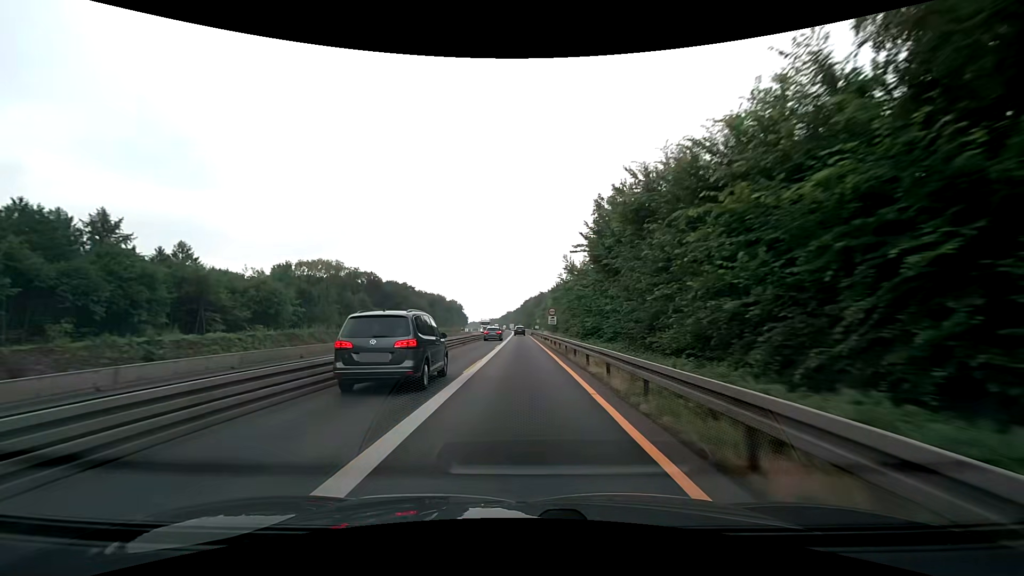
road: motorway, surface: asphalt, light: Day
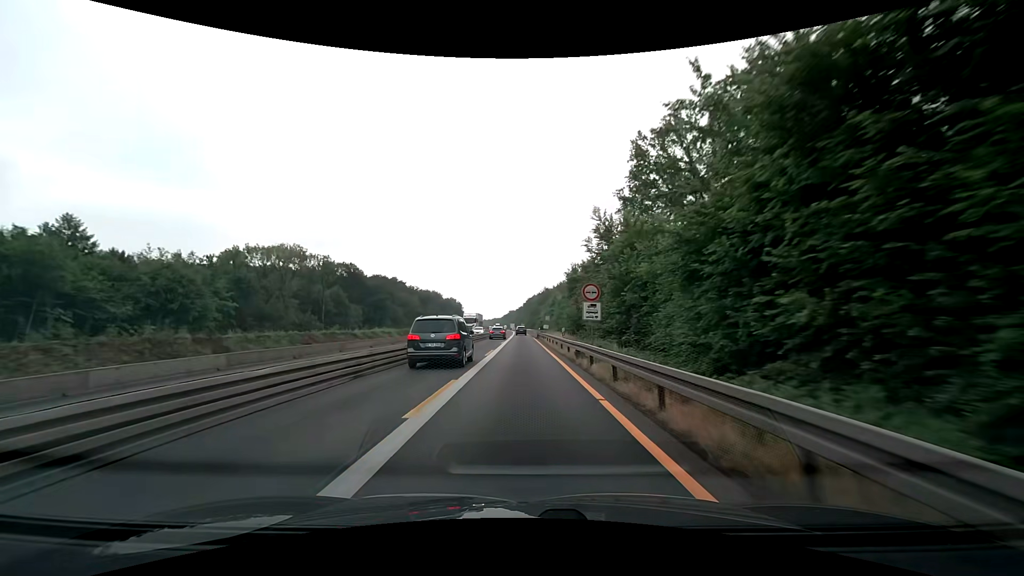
(-0.1, +25.1) m; 0°
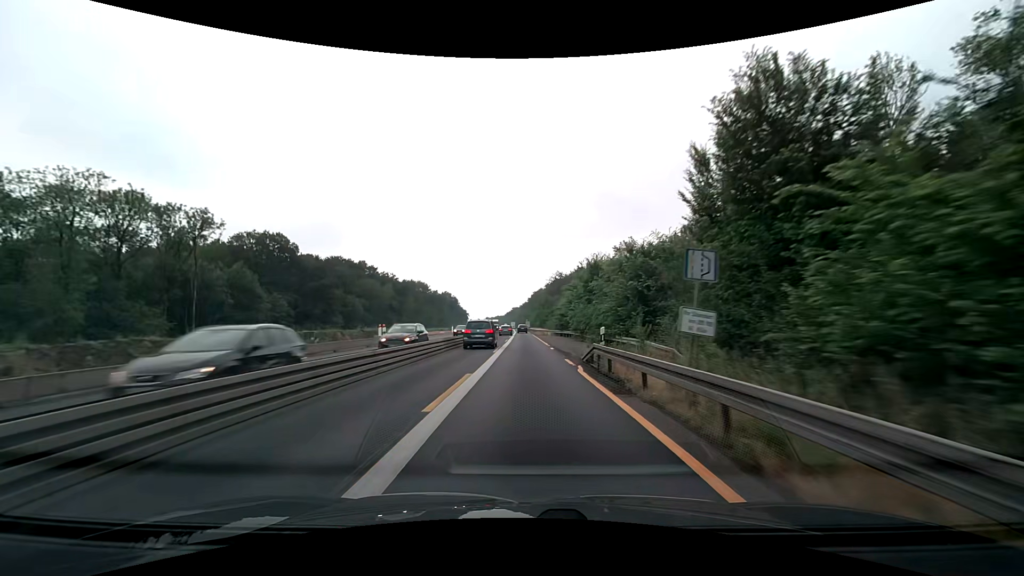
(-0.3, +50.2) m; 0°
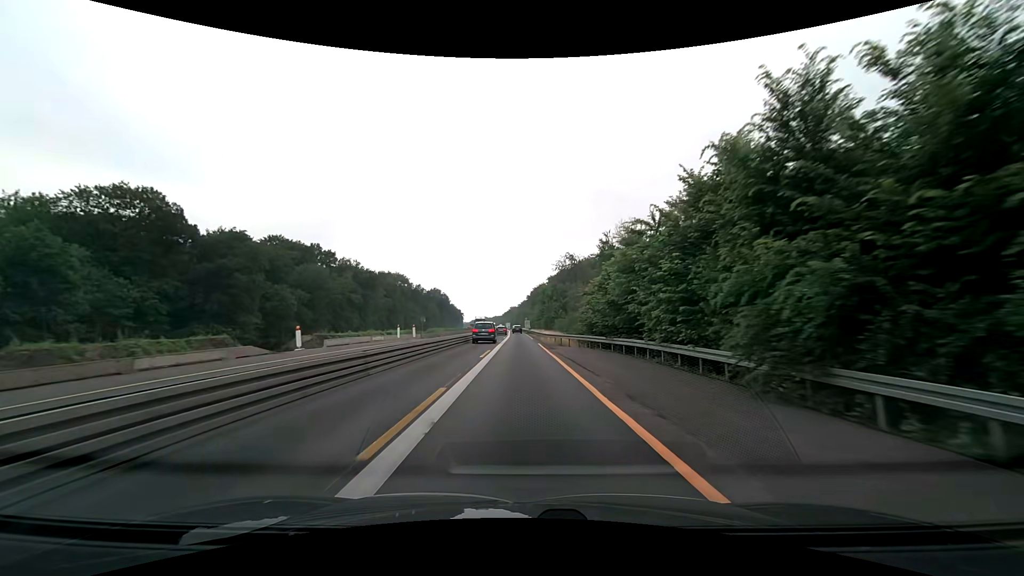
(0.0, +37.6) m; 0°
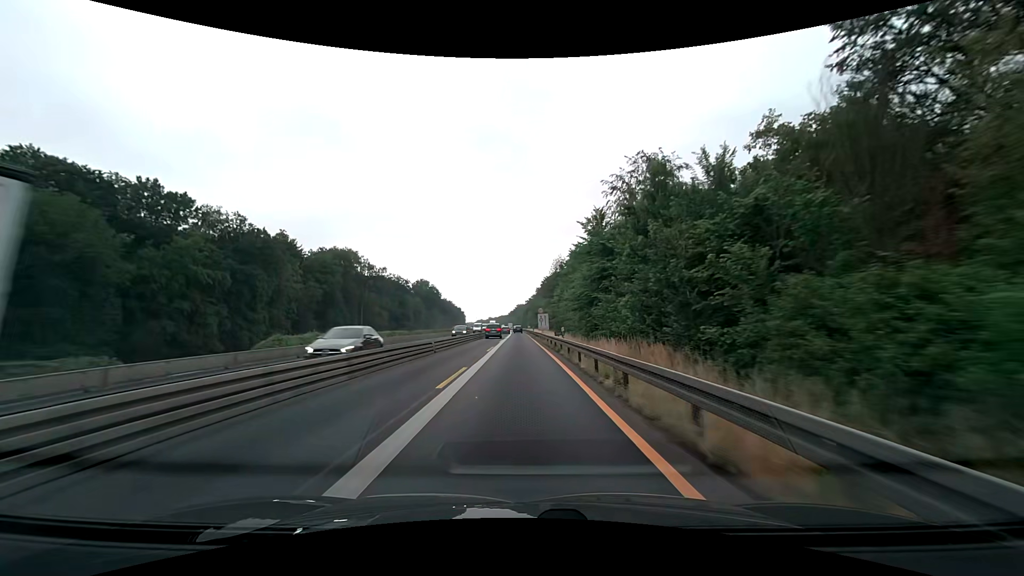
(-0.5, +62.8) m; -1°
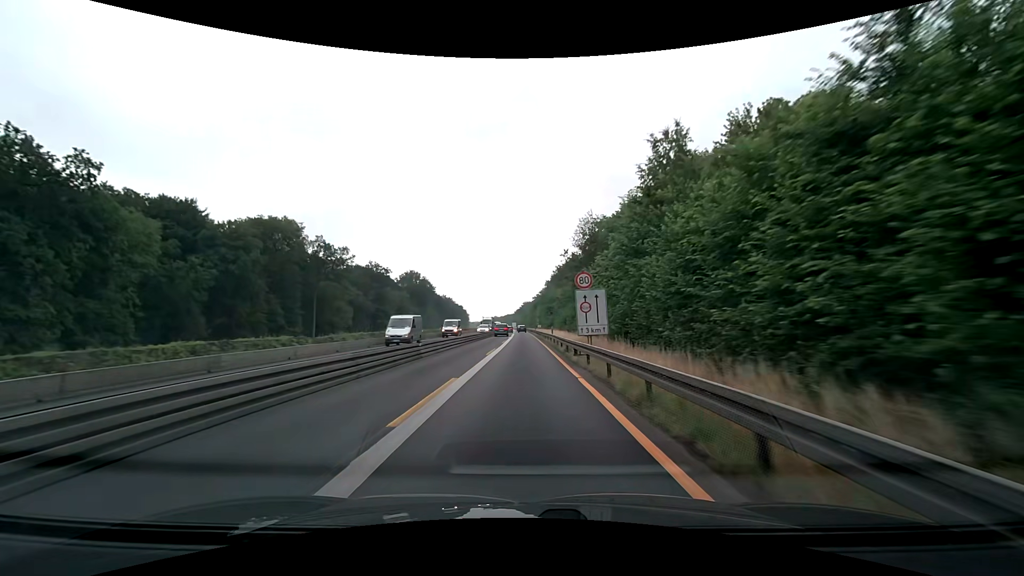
(-0.2, +37.7) m; -1°
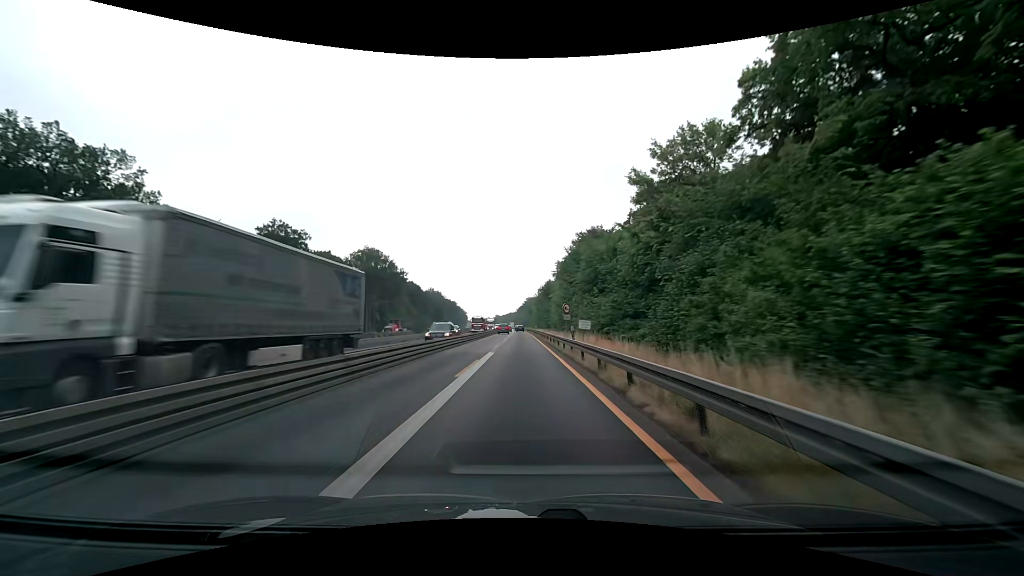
(0.0, +62.8) m; 0°
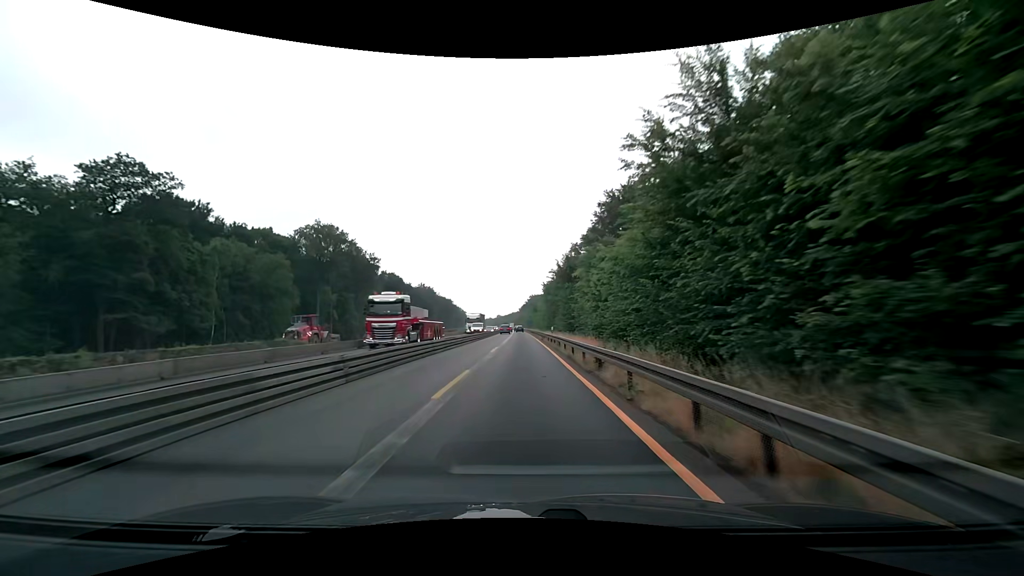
(-0.2, +37.6) m; 0°
(0, +10) (0, +20) (0, +30) (0, +40) (0, +50) (0, +60) (0, +70) (0, +80) (0, +90) (-1, +100) m
